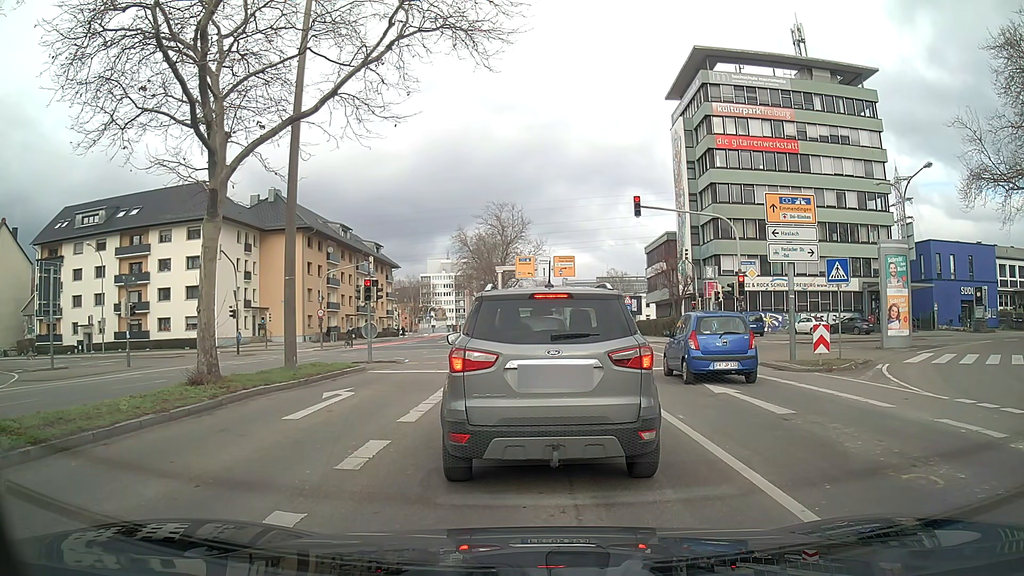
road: secondary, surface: asphalt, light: Day
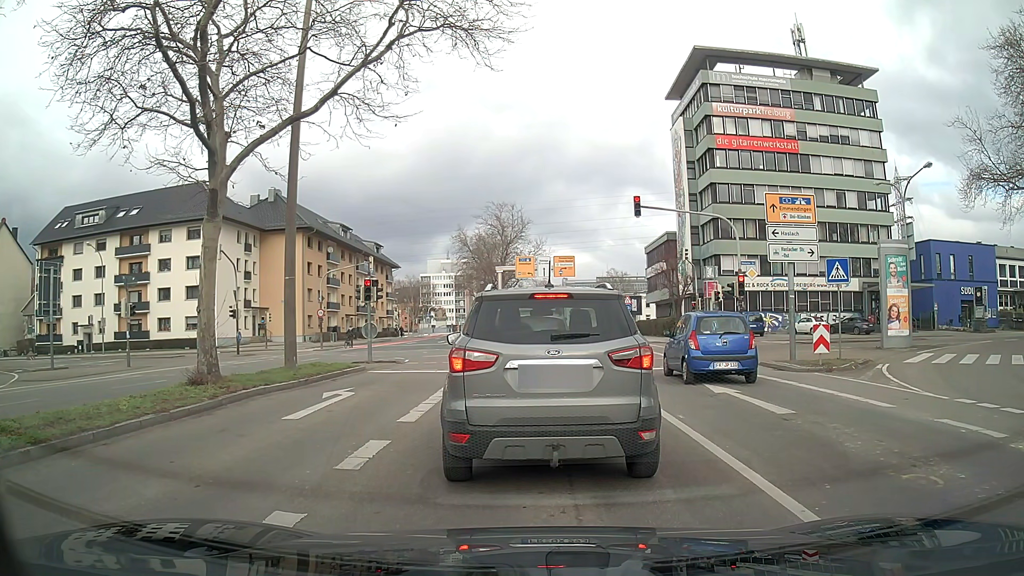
(0.0, 0.0) m; 0°
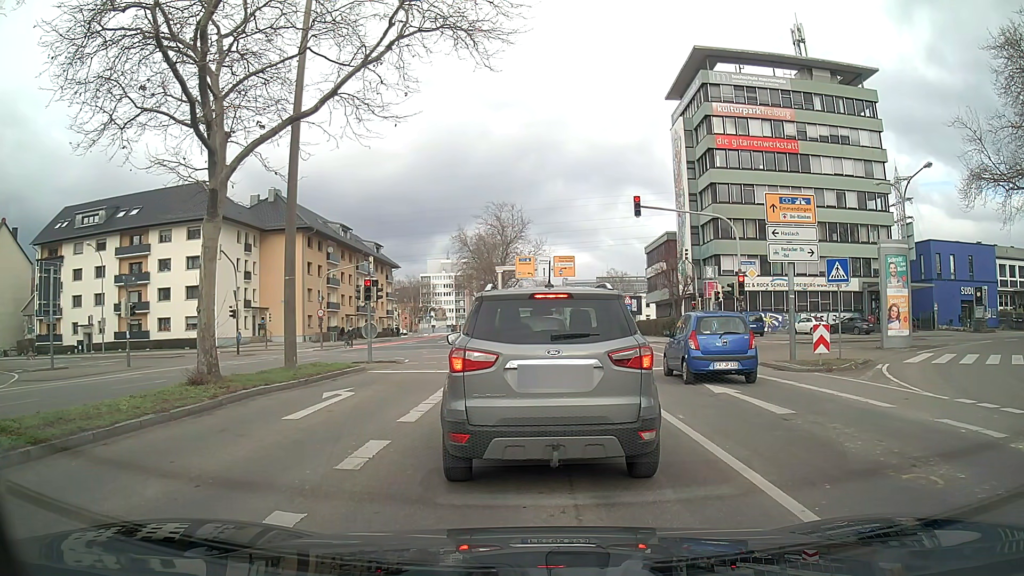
(0.0, 0.0) m; 0°
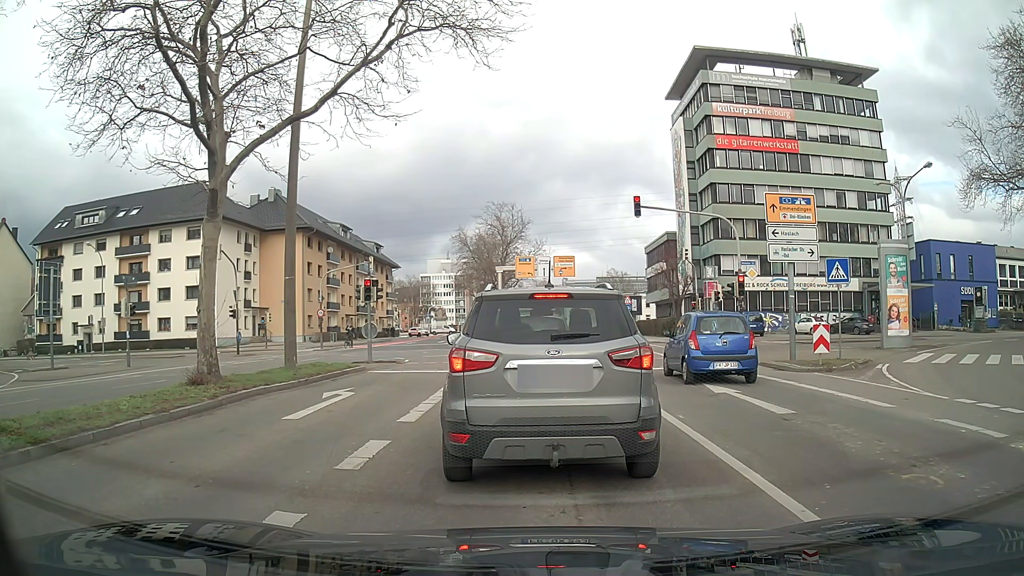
(0.0, 0.0) m; 0°
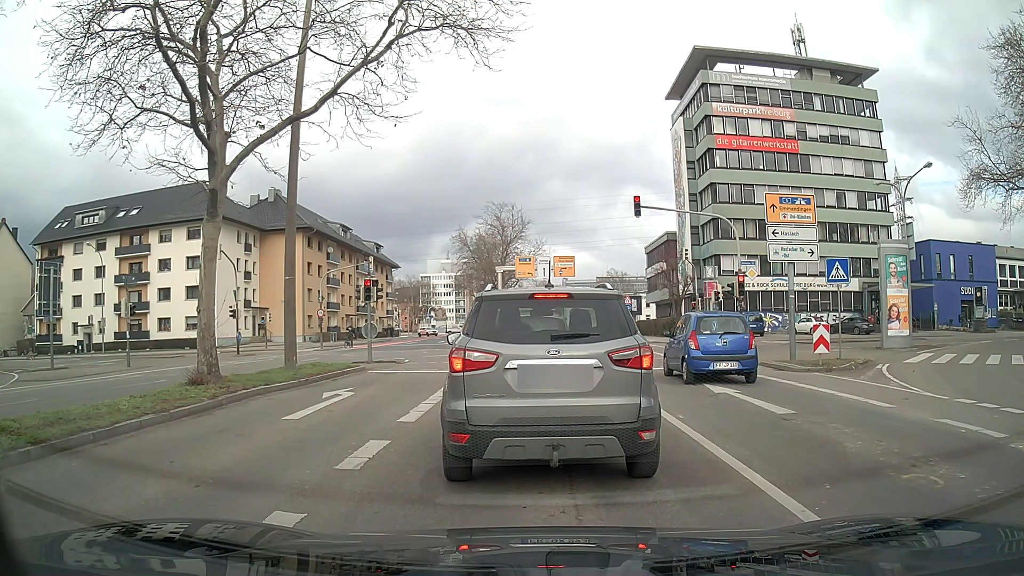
(0.0, 0.0) m; 0°
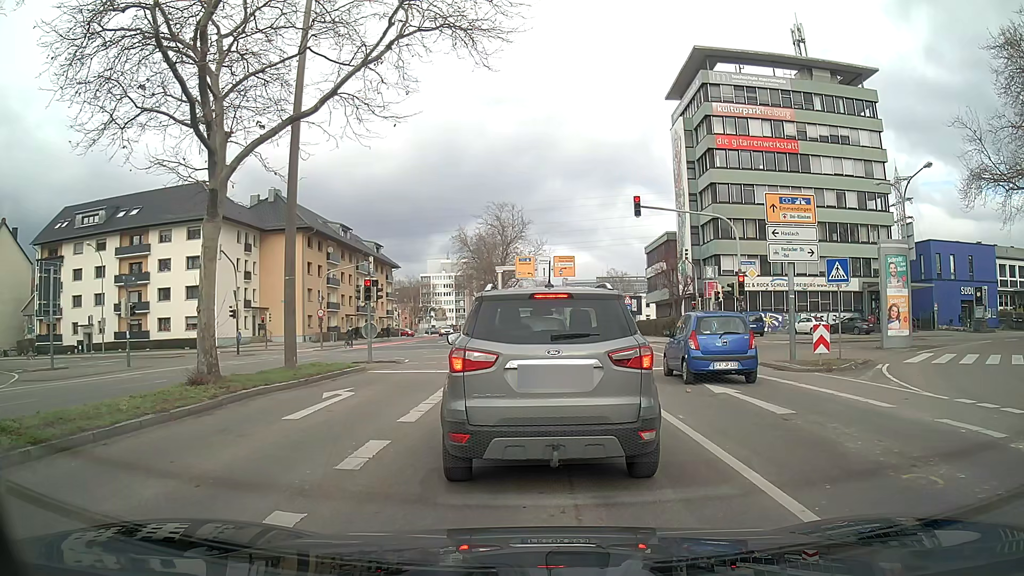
(0.0, 0.0) m; 0°
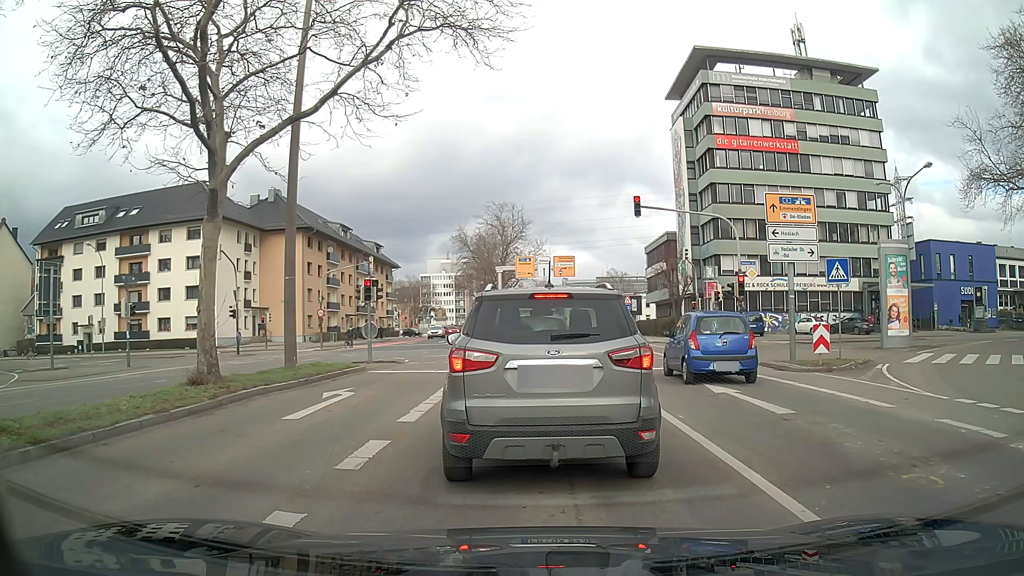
(0.0, 0.0) m; 0°
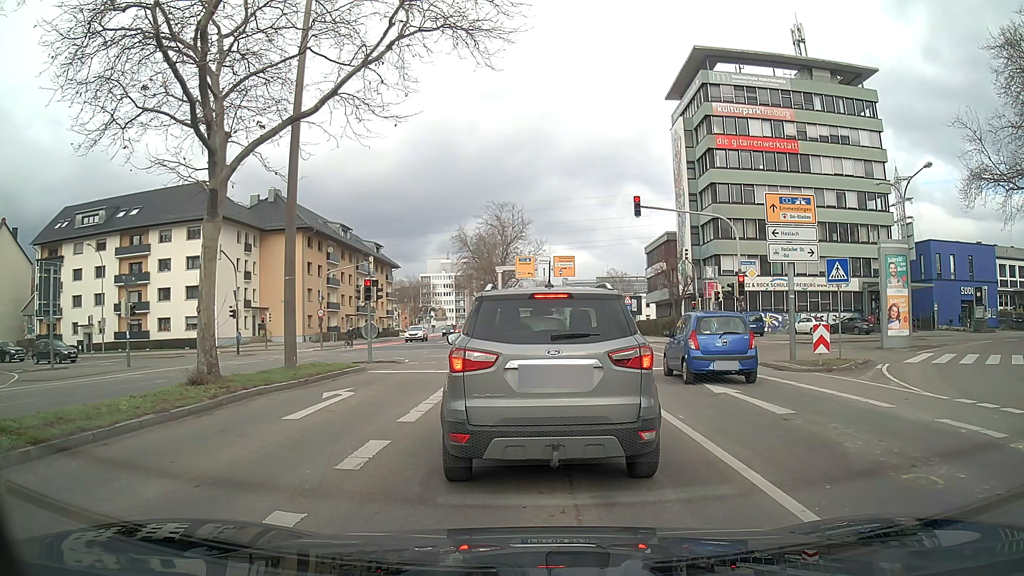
(0.0, 0.0) m; 0°
(0, +10) (0, +20) (0, +30) (0, +40) (0, +50) (0, +60) (0, +70) (-1, +80) (-2, +90) (-3, +100) m
